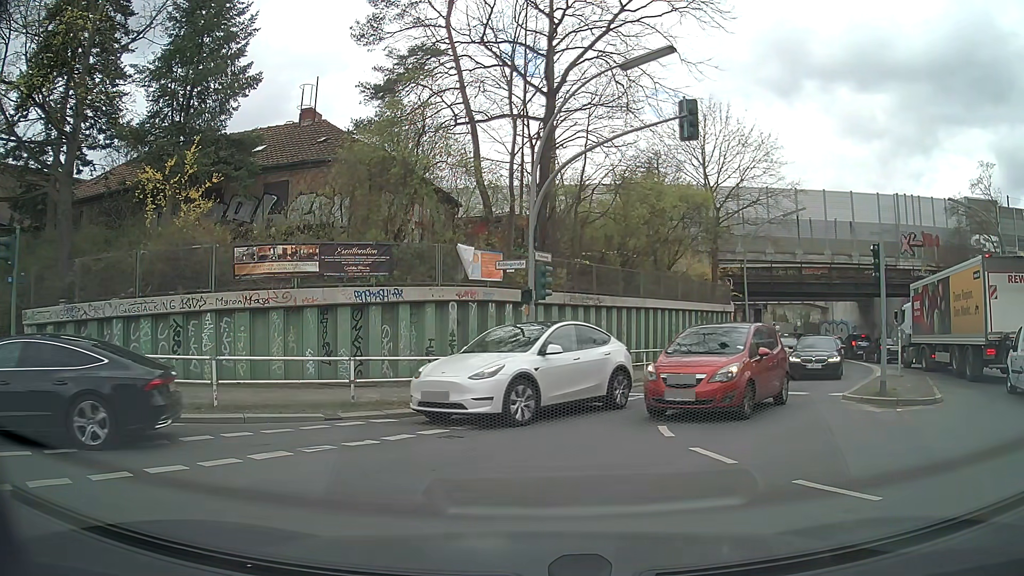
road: secondary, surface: asphalt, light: Day
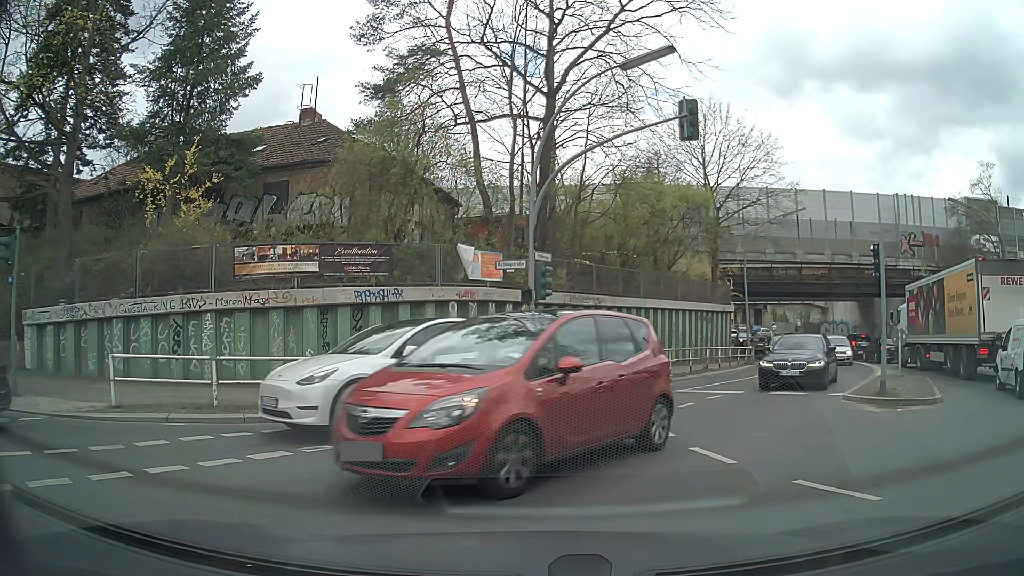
(0.0, 0.0) m; 0°
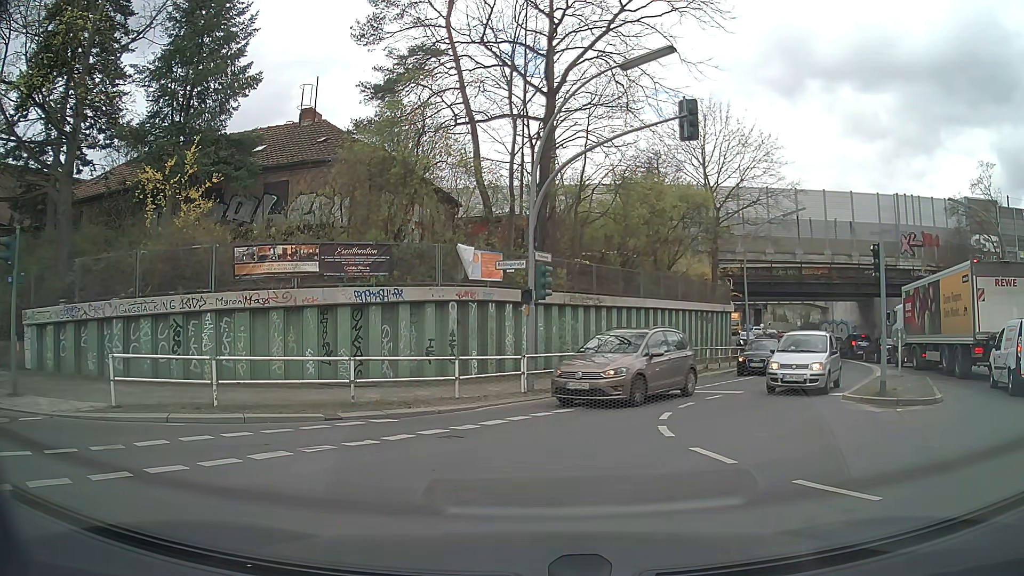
(0.0, 0.0) m; 0°
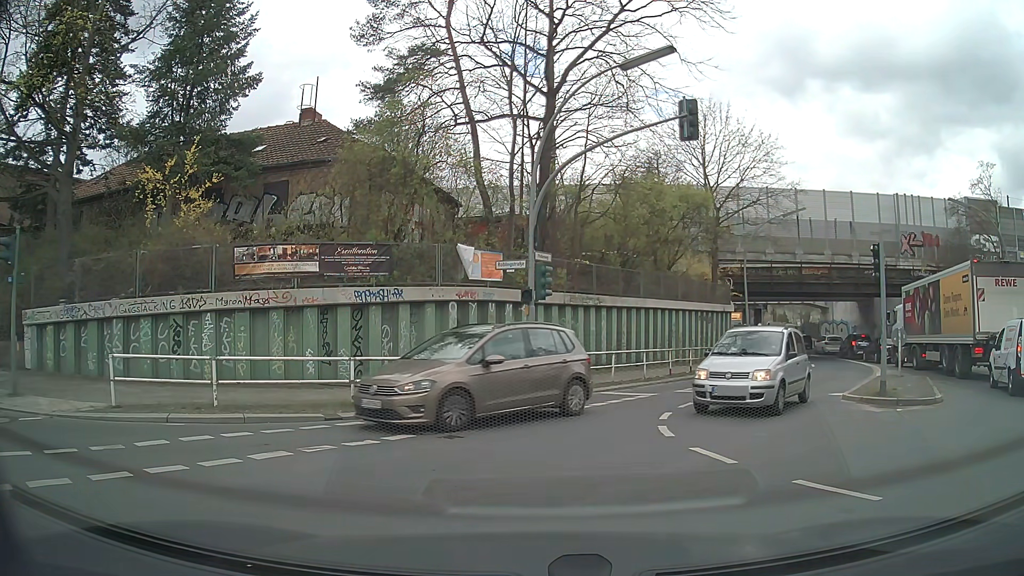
(0.0, 0.0) m; 0°
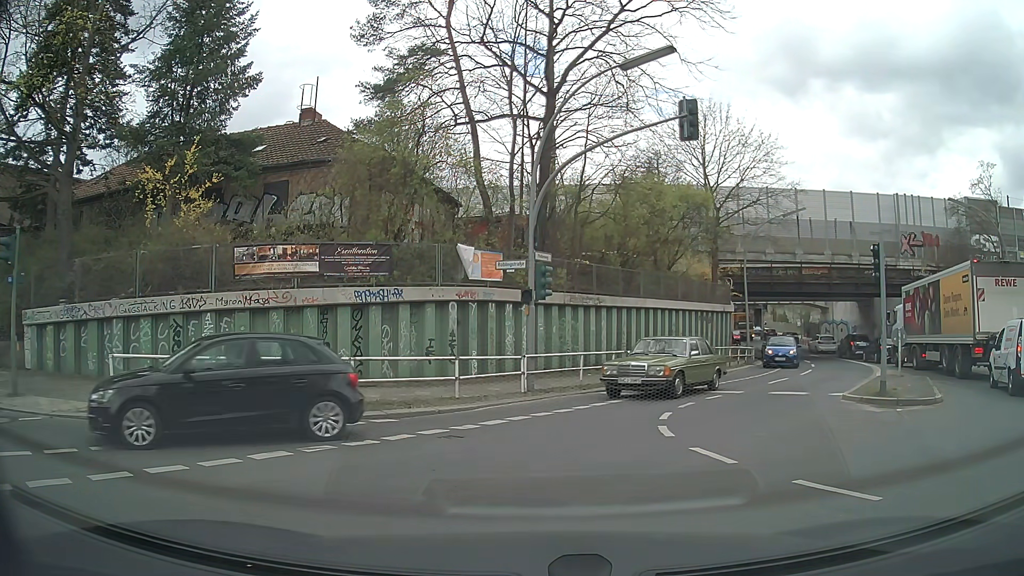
(0.0, 0.0) m; 0°
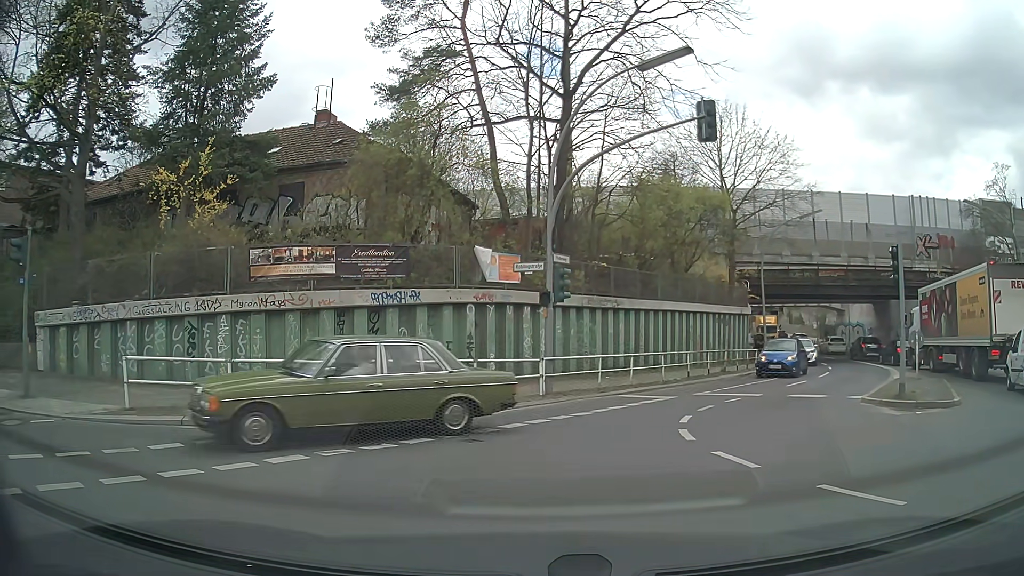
(0.0, +0.1) m; 0°
